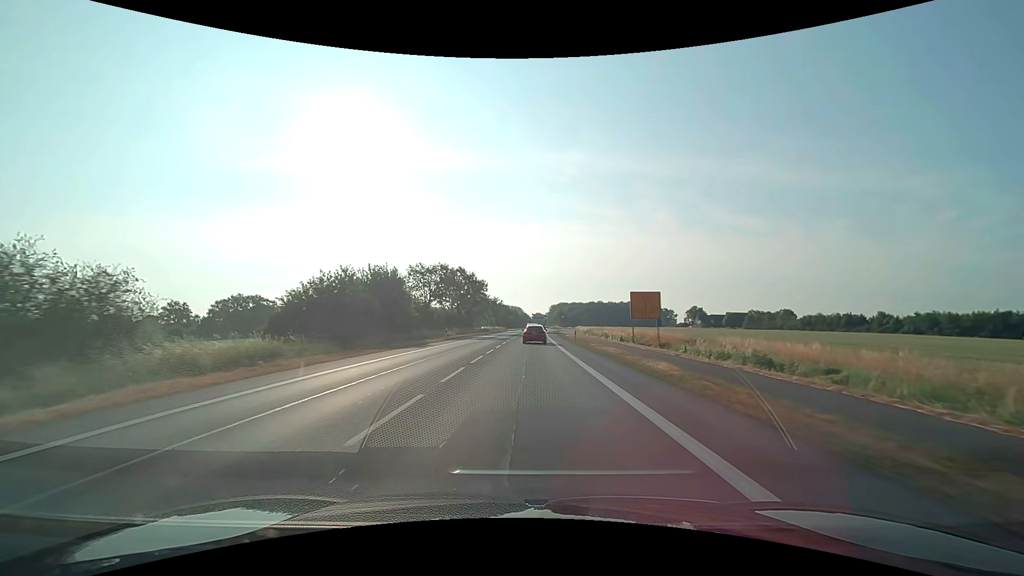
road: primary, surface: asphalt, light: Day
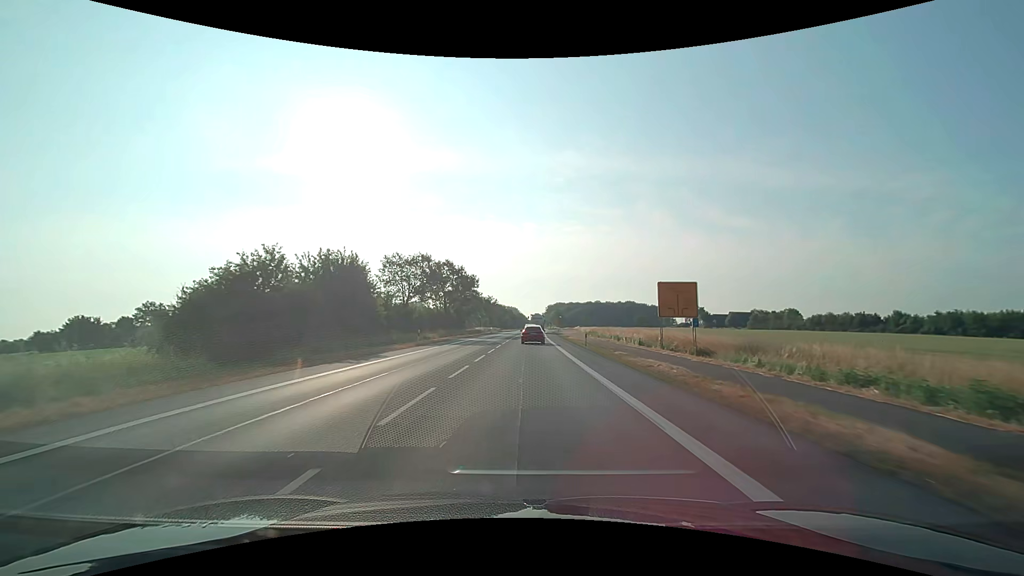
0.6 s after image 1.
(0.0, +10.9) m; 0°
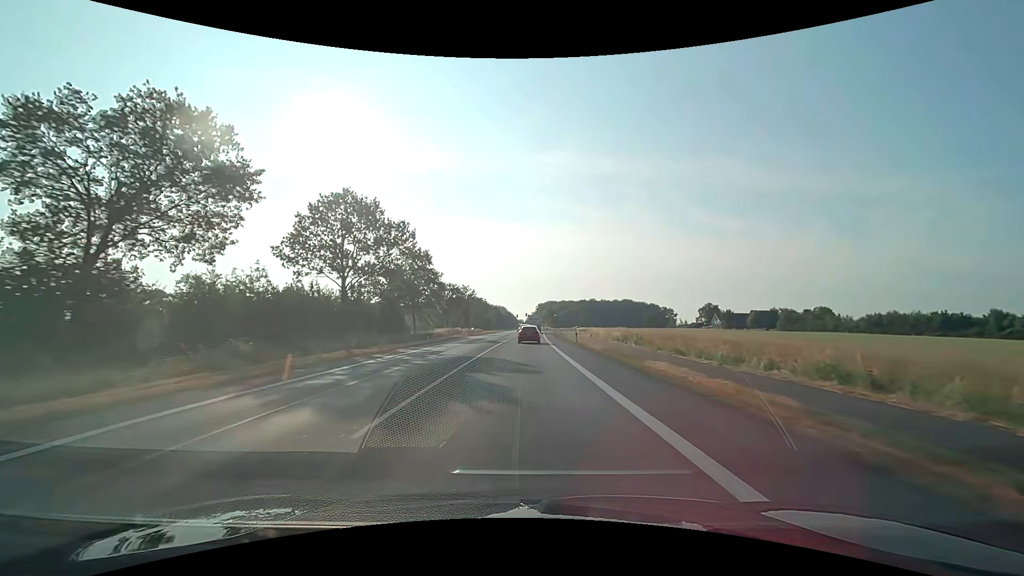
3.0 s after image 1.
(+0.5, +43.2) m; +1°
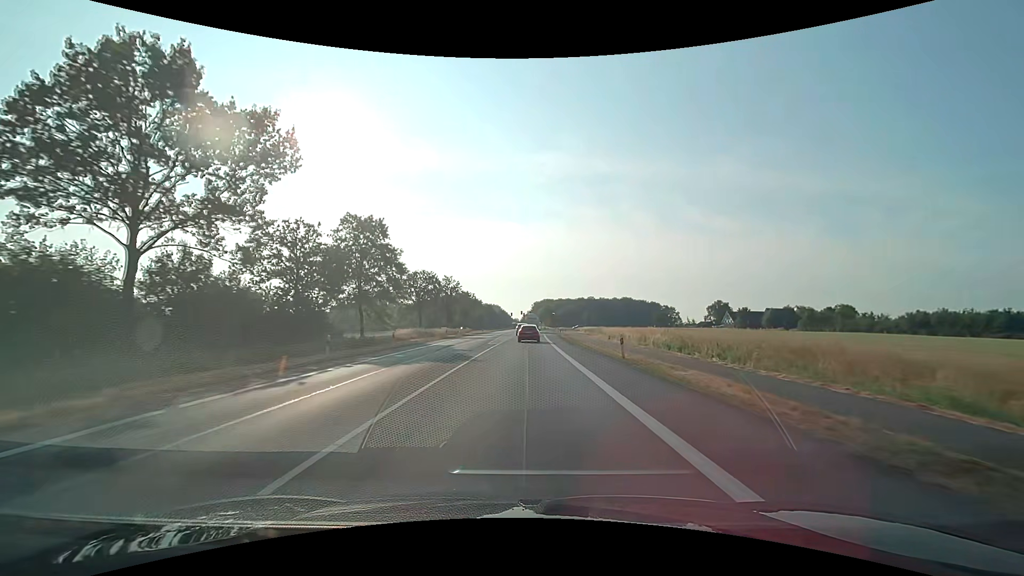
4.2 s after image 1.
(0.0, +21.6) m; 0°
(0, +10) (0, +20) (0, +30) (0, +40) (+1, +50) (+1, +60) (+1, +70) (+1, +80) (+1, +90) (+1, +100) m
